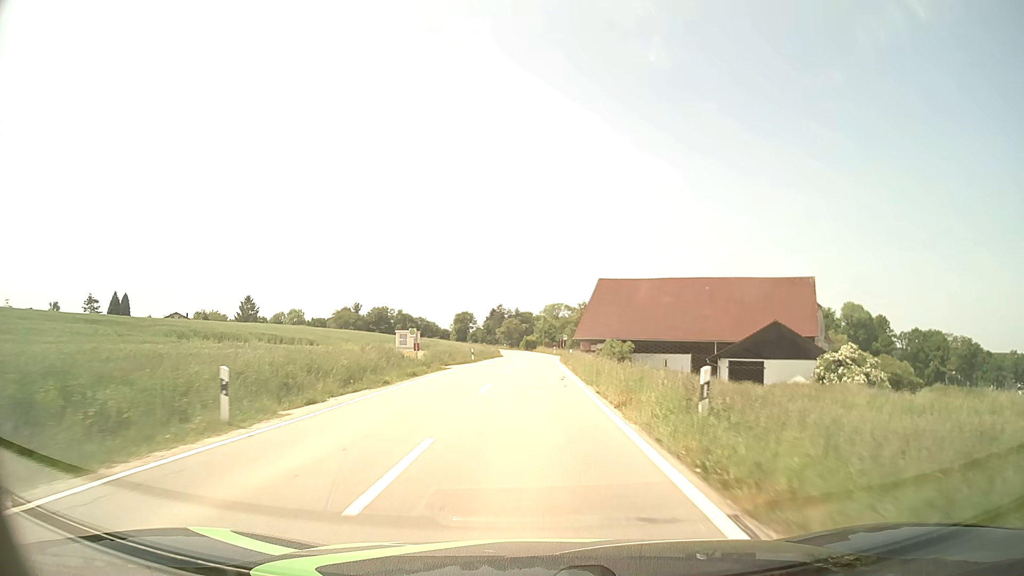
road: tertiary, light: Day
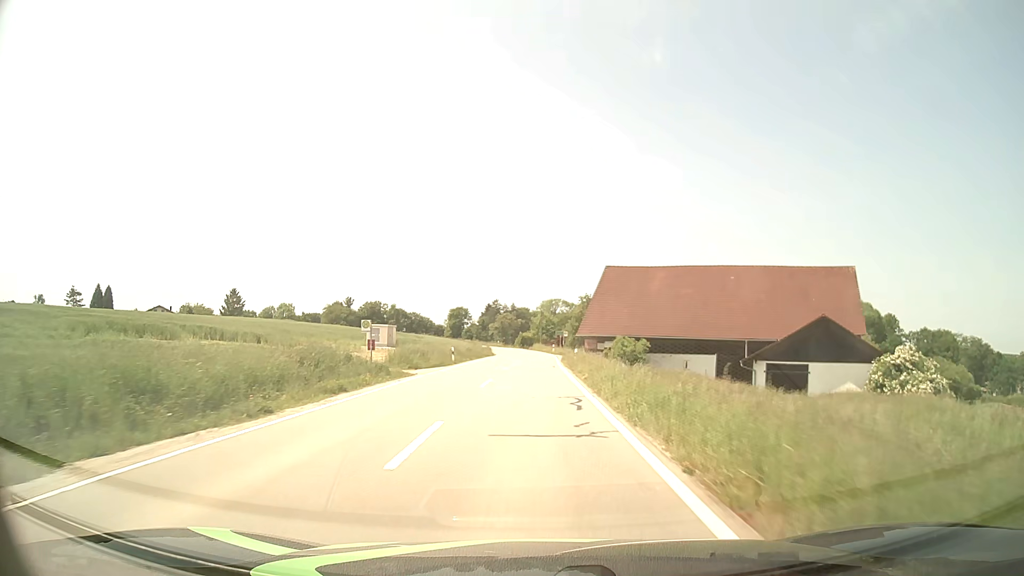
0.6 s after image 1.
(0.0, +10.3) m; 0°
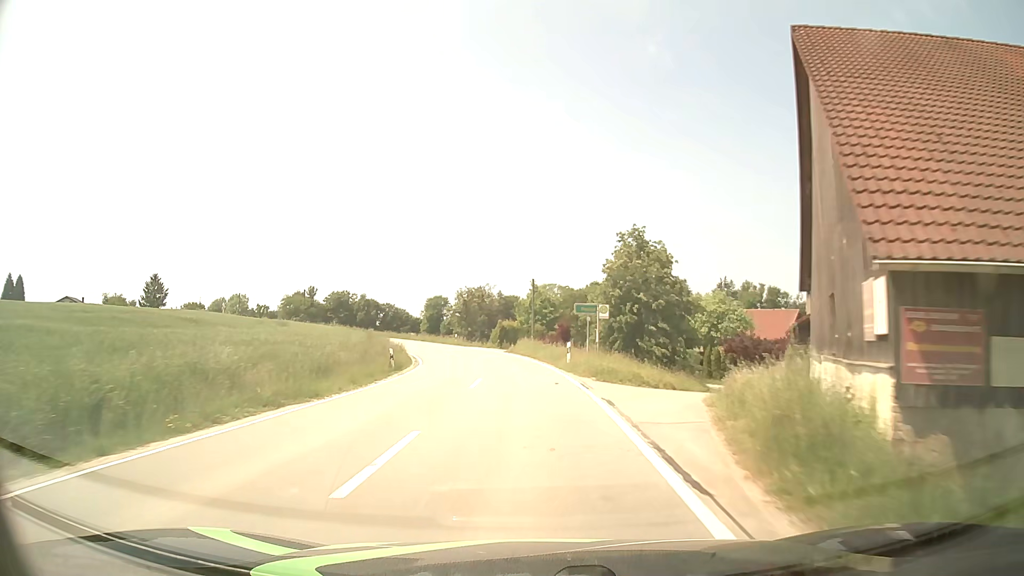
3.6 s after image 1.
(+0.4, +50.1) m; +1°
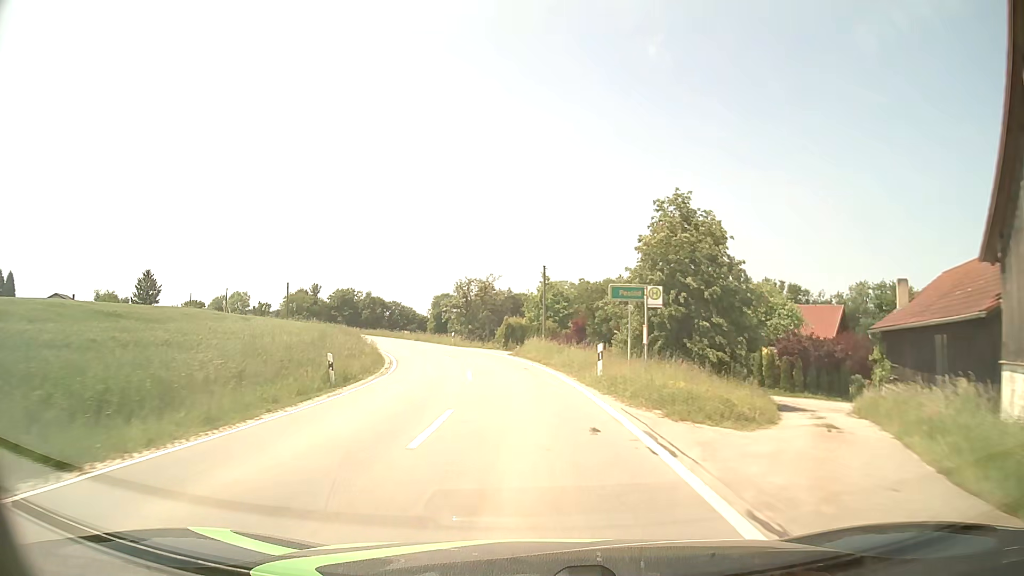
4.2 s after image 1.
(0.0, +9.7) m; -1°
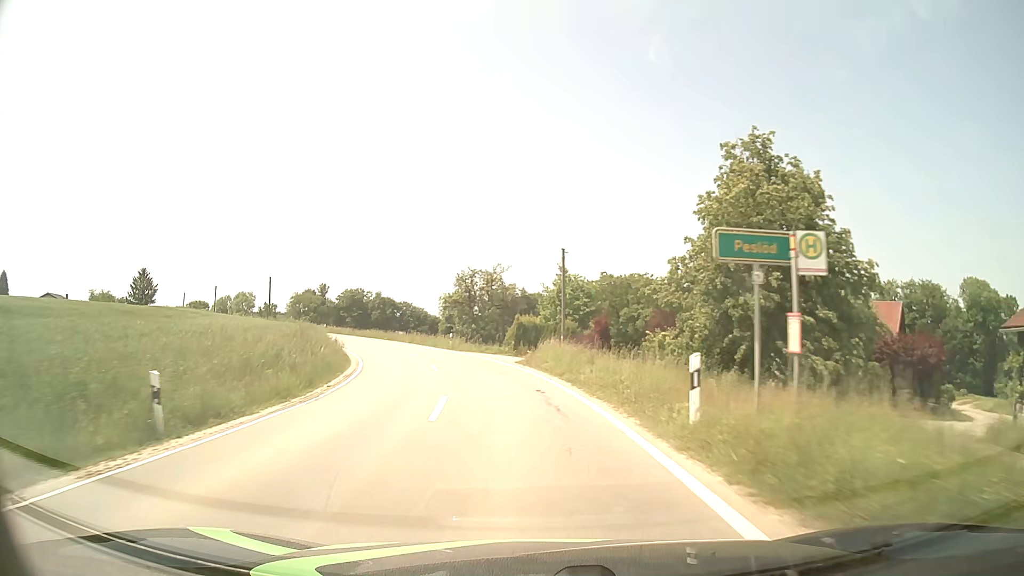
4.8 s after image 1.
(0.0, +9.6) m; -1°
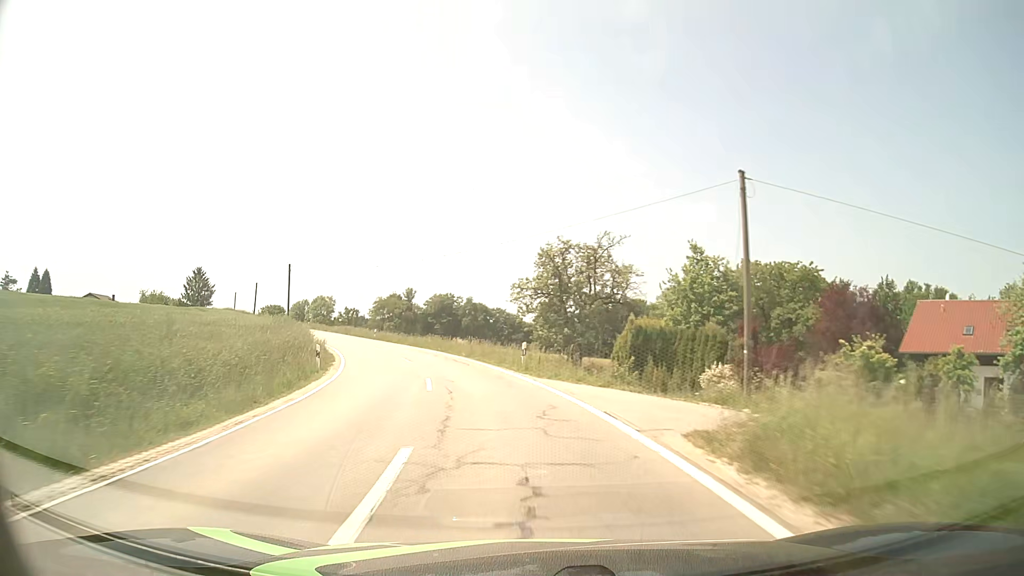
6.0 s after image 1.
(-1.2, +18.9) m; -9°
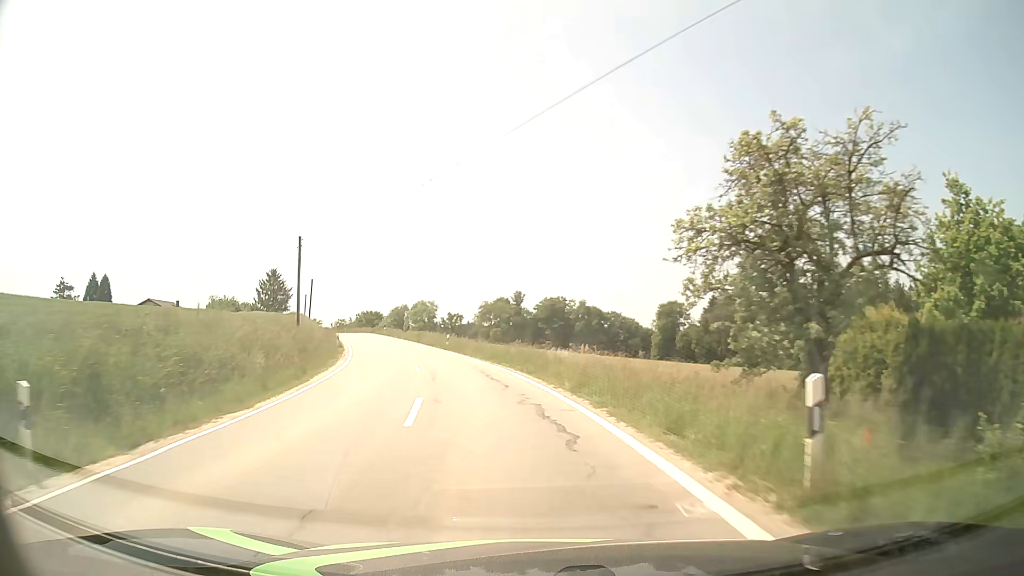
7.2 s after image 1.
(-1.3, +18.7) m; -9°
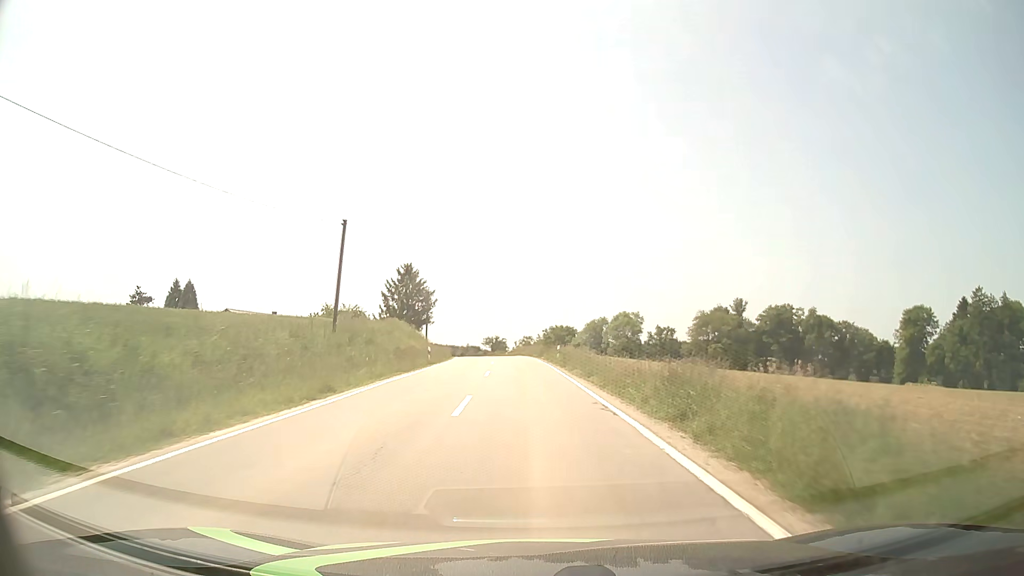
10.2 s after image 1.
(-9.0, +46.6) m; -17°
(0, +10) (0, +20) (0, +30) (-1, +40) (-2, +50) (-3, +60) (-4, +70) (-6, +80) (-8, +89) (-10, +99) m
